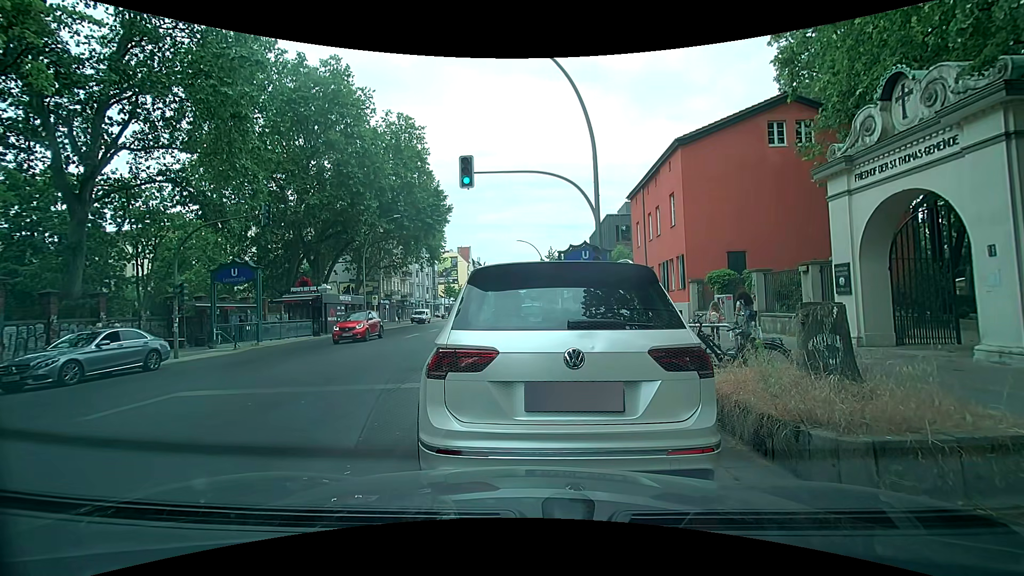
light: Day
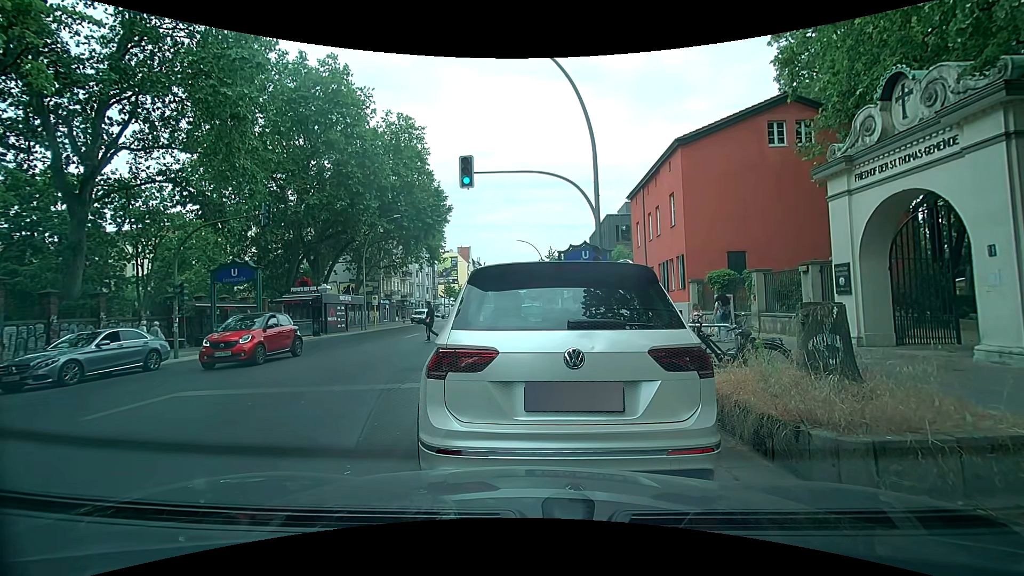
(0.0, 0.0) m; 0°
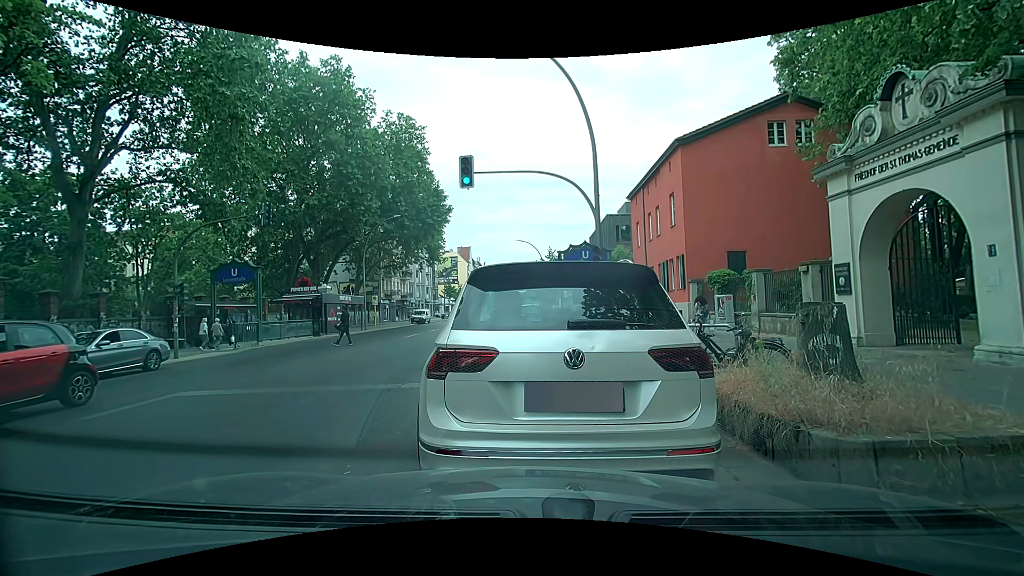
(0.0, 0.0) m; 0°
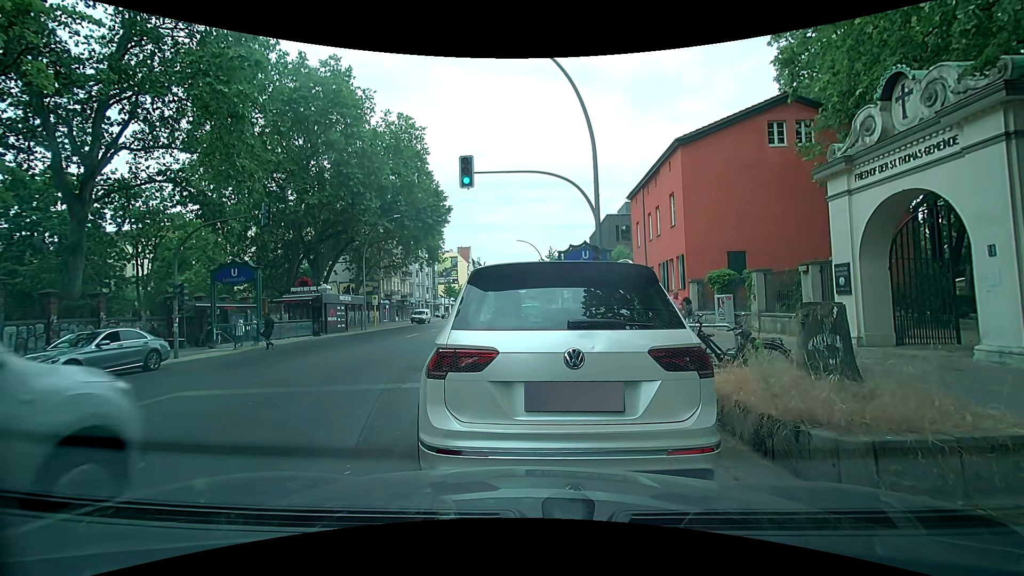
(0.0, 0.0) m; 0°
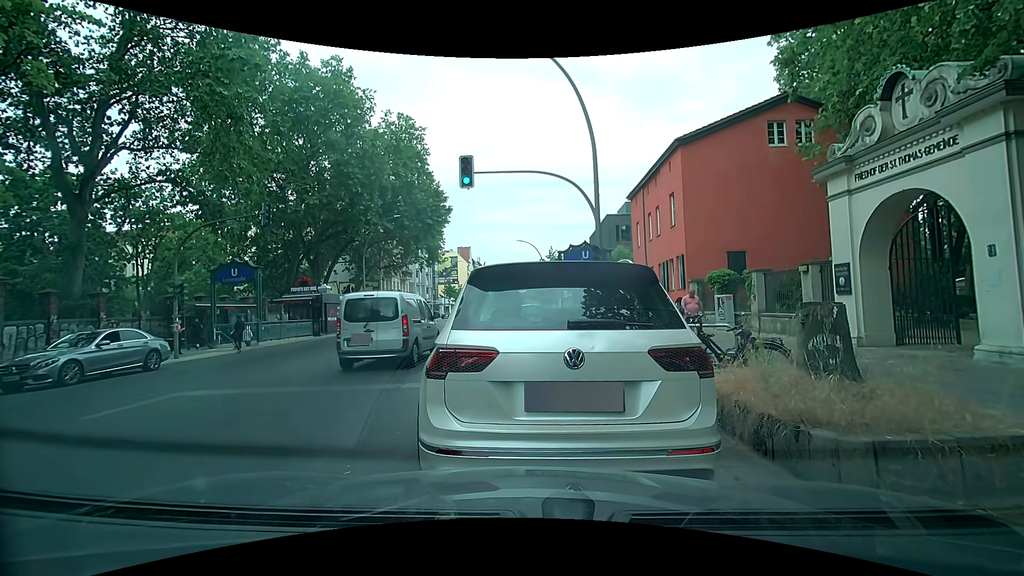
(0.0, 0.0) m; 0°
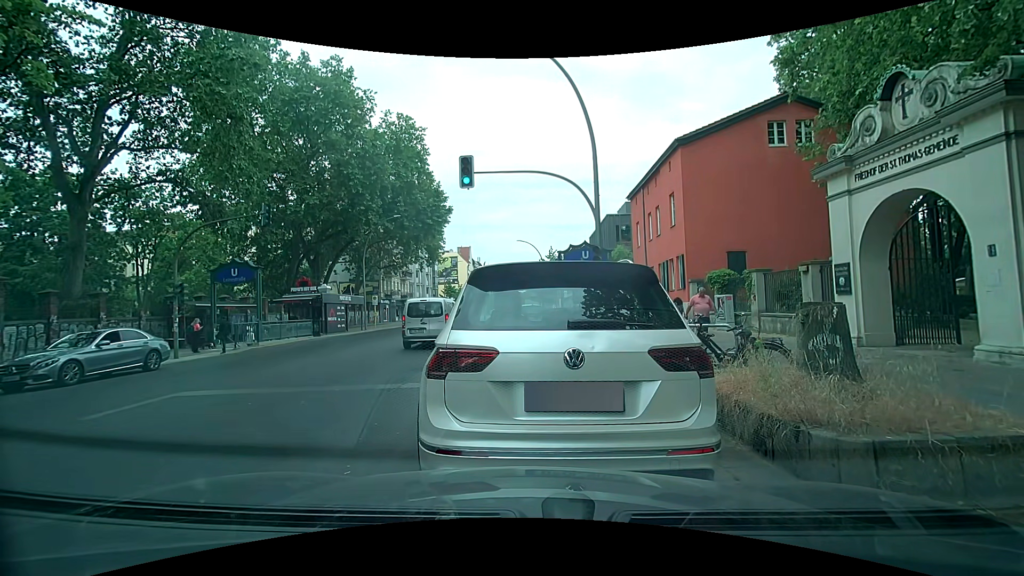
(0.0, 0.0) m; 0°
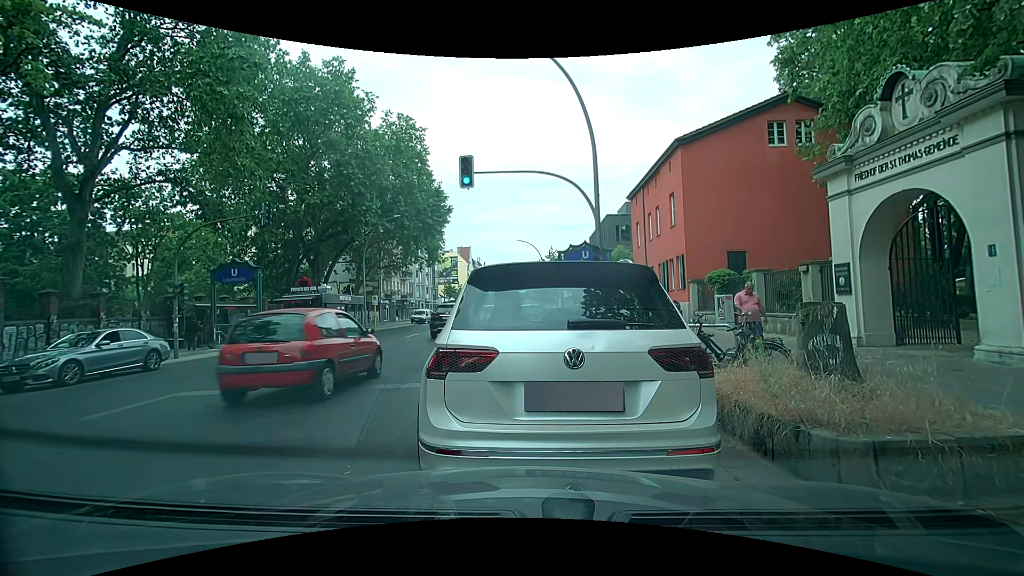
(0.0, 0.0) m; 0°
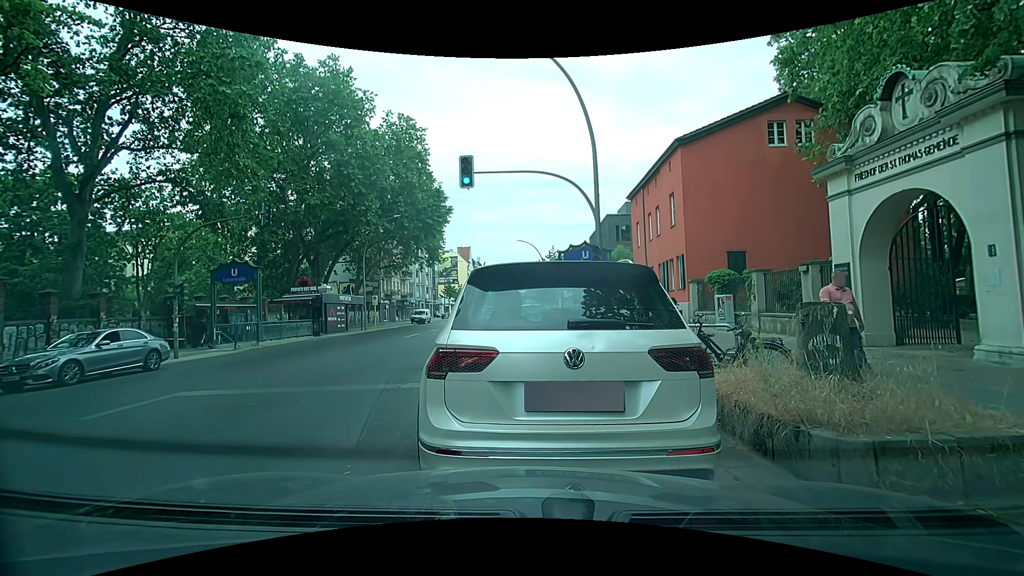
(0.0, 0.0) m; 0°
